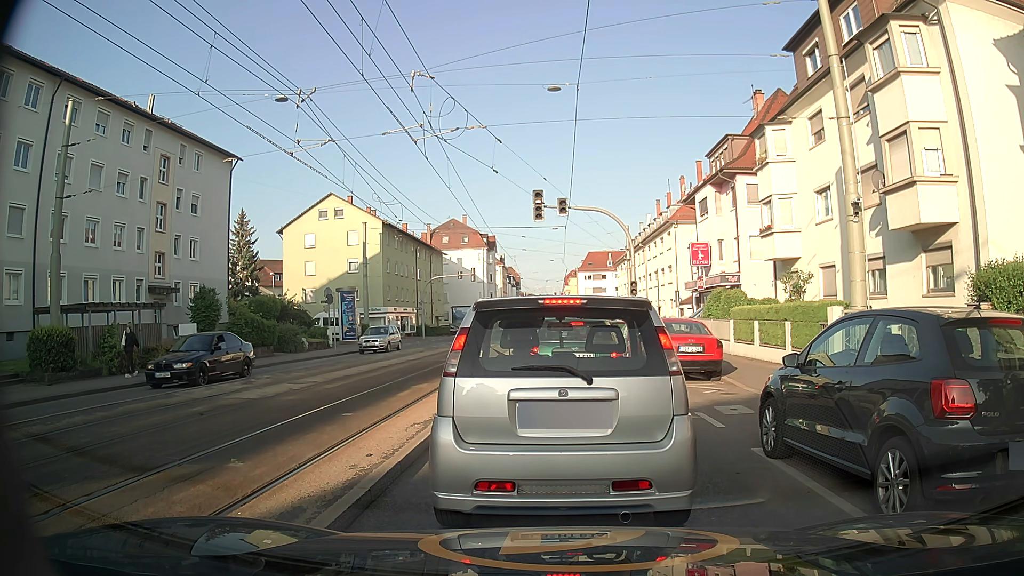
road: secondary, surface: asphalt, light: Day
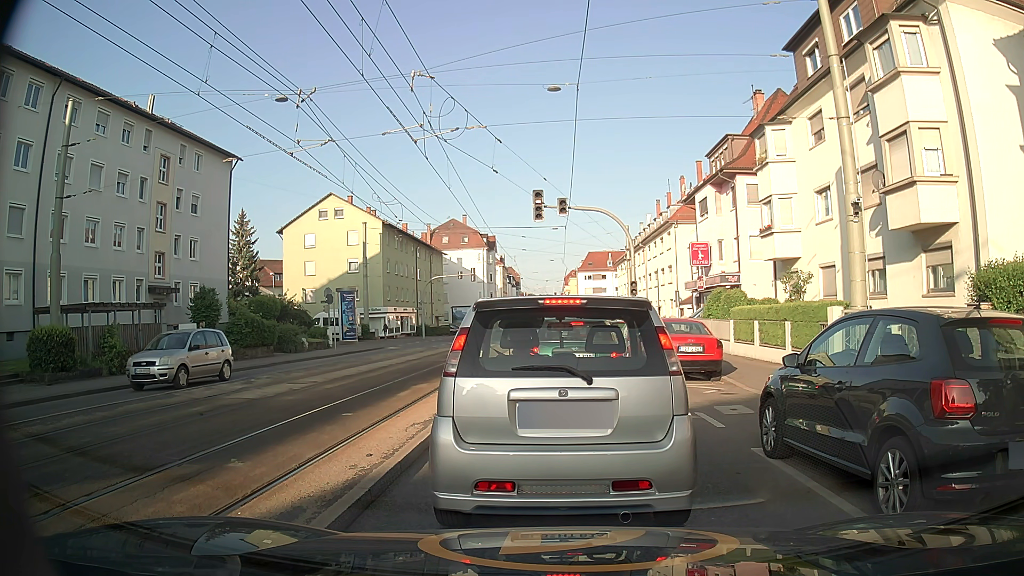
(0.0, 0.0) m; 0°
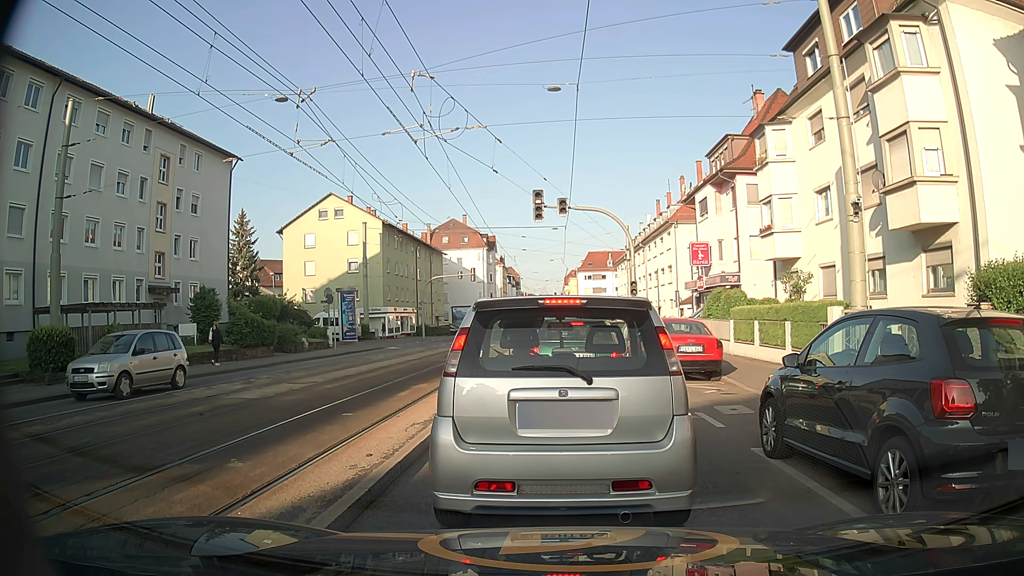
(0.0, 0.0) m; 0°
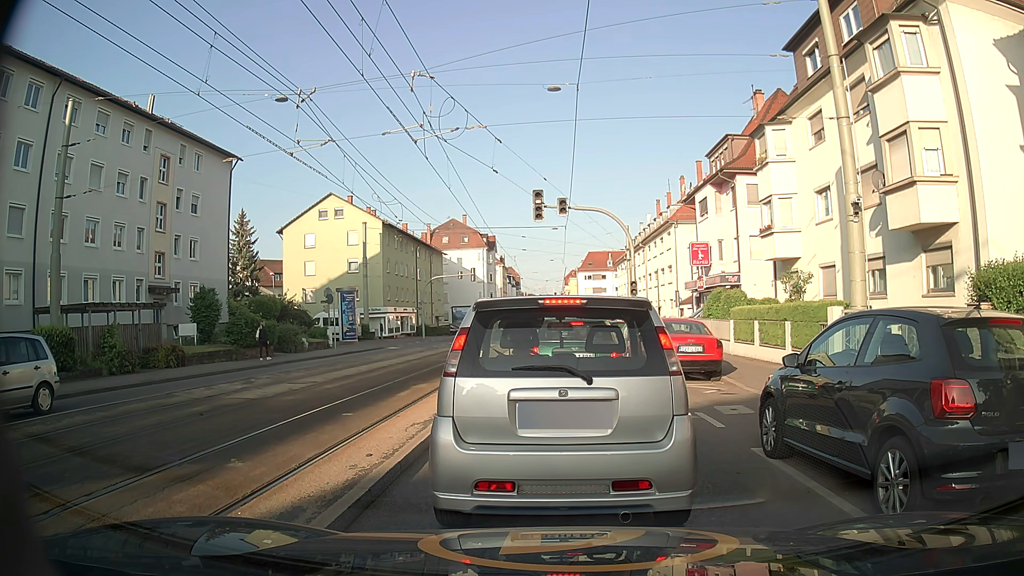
(0.0, 0.0) m; 0°
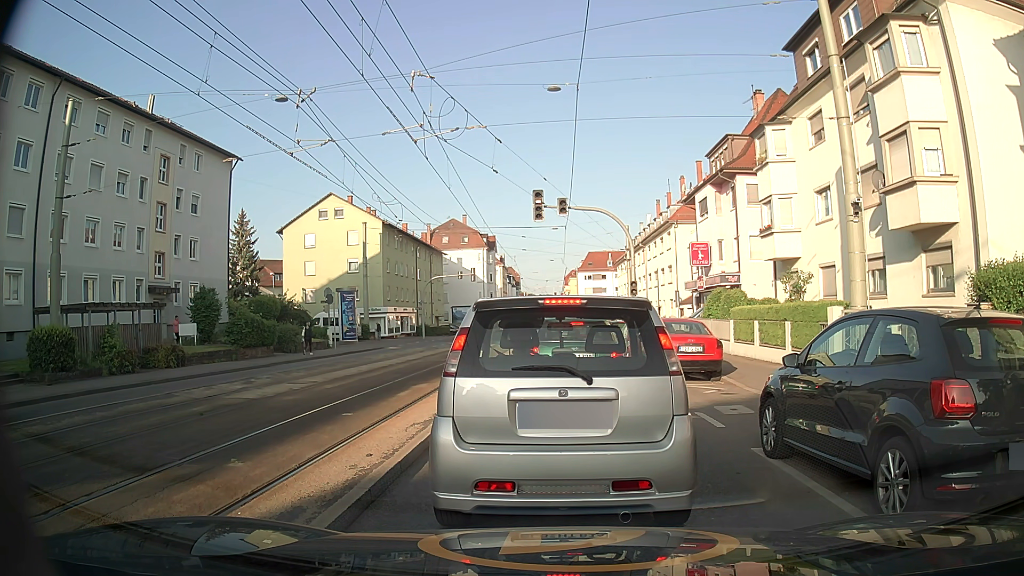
(0.0, 0.0) m; 0°
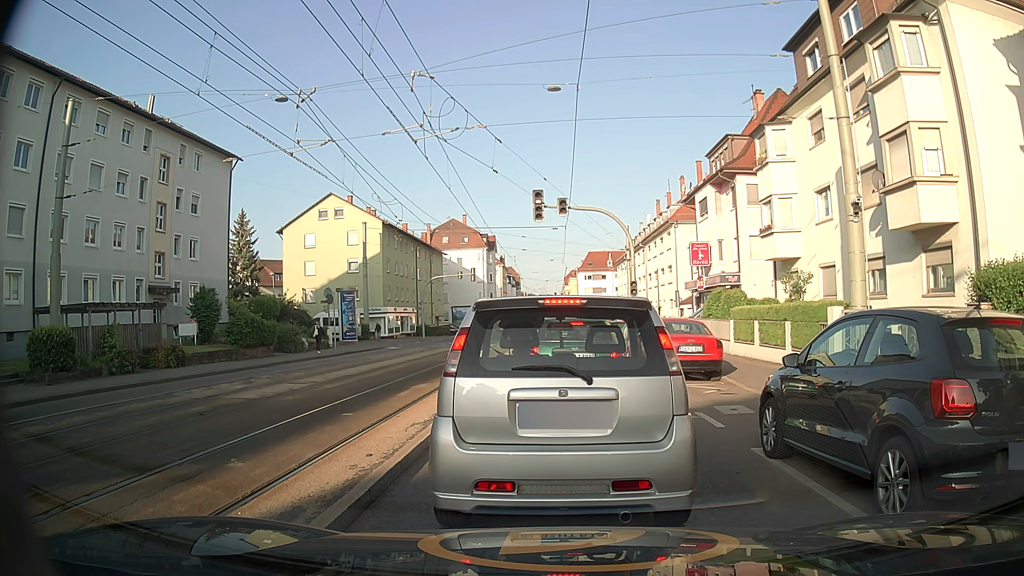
(0.0, 0.0) m; 0°
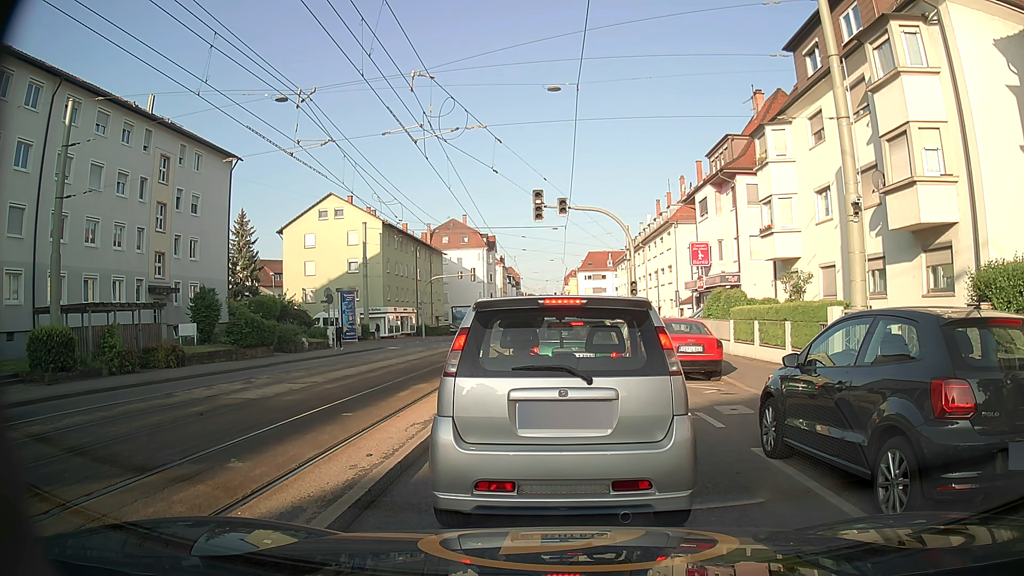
(0.0, 0.0) m; 0°
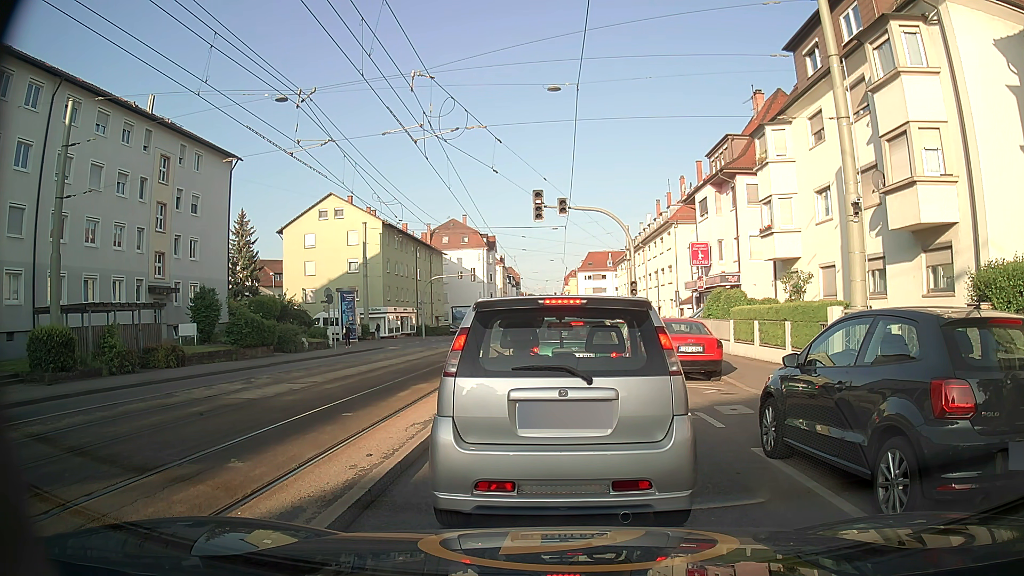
(0.0, 0.0) m; 0°
